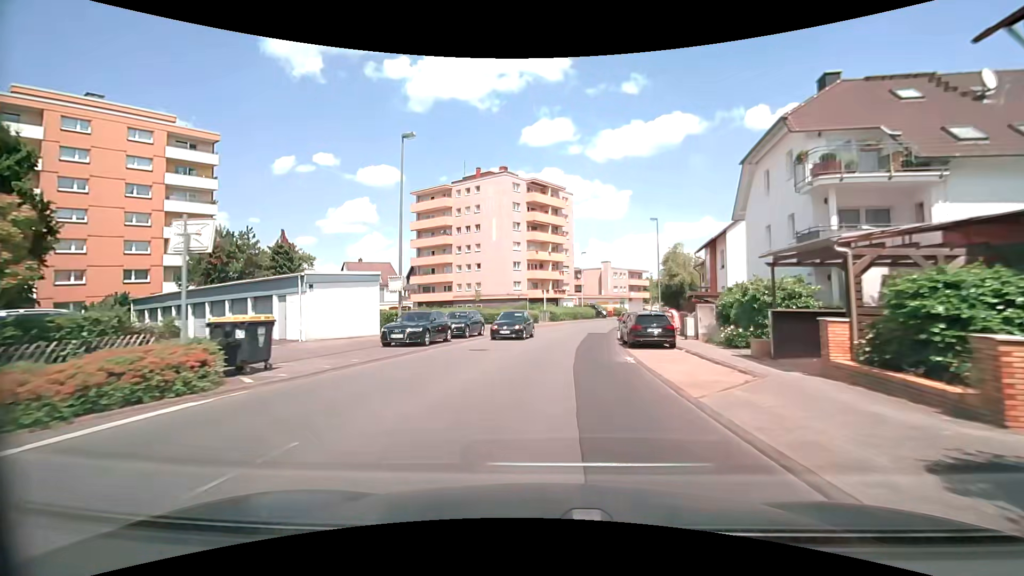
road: secondary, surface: asphalt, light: Day
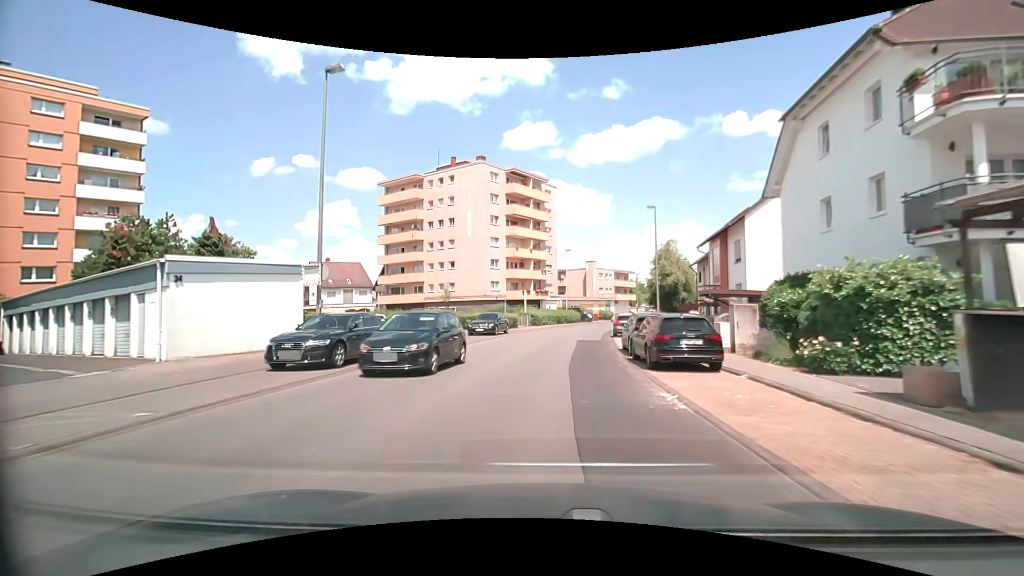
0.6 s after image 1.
(+0.1, +7.0) m; +2°
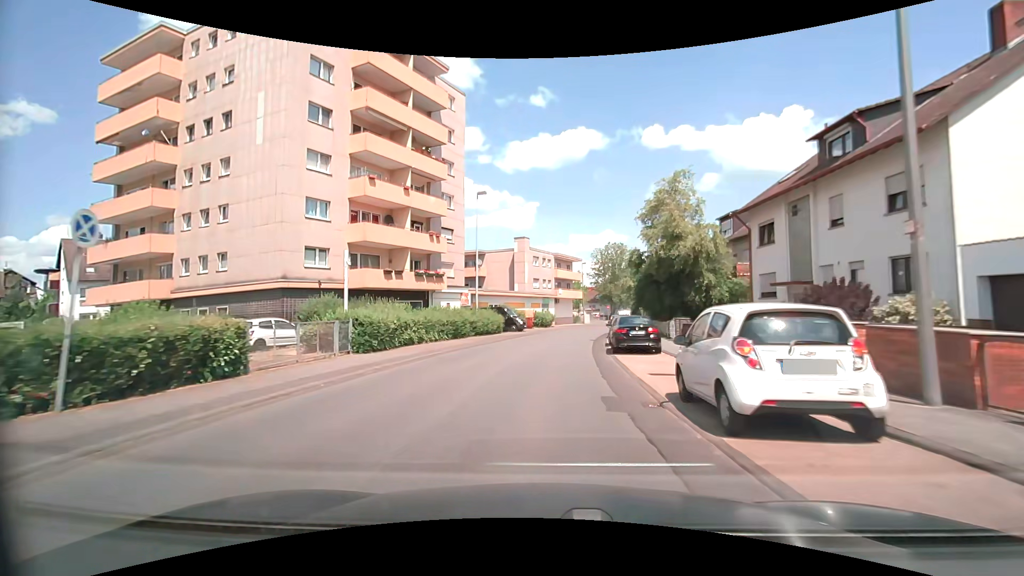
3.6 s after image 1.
(+2.6, +34.2) m; +8°
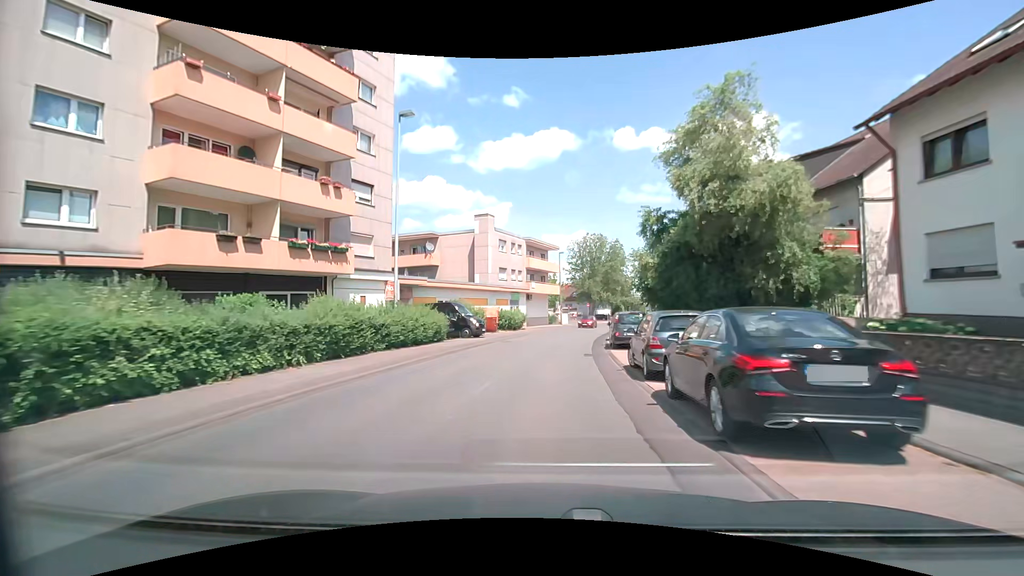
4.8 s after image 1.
(+0.4, +13.9) m; +3°
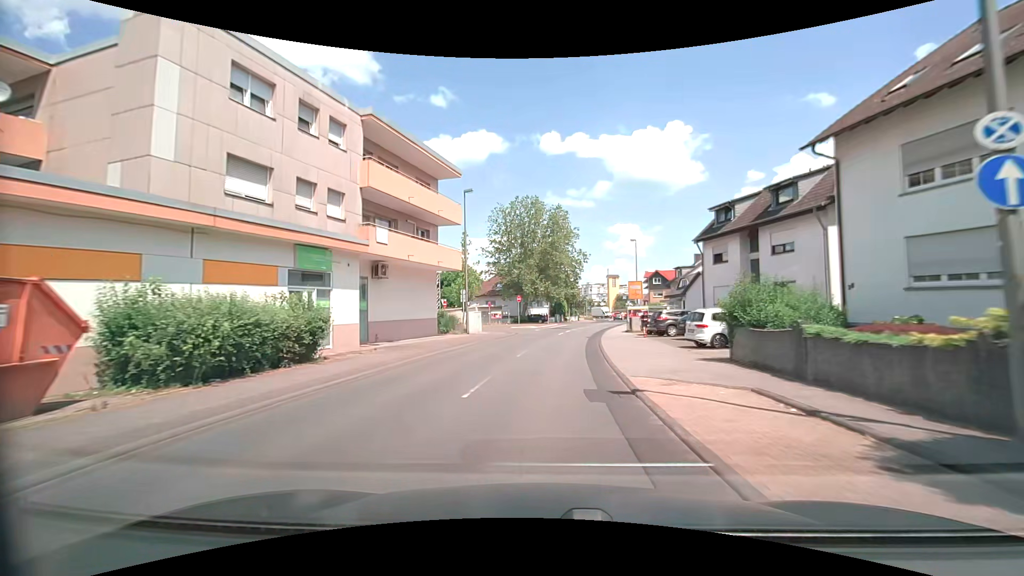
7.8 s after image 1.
(+2.7, +34.9) m; +8°
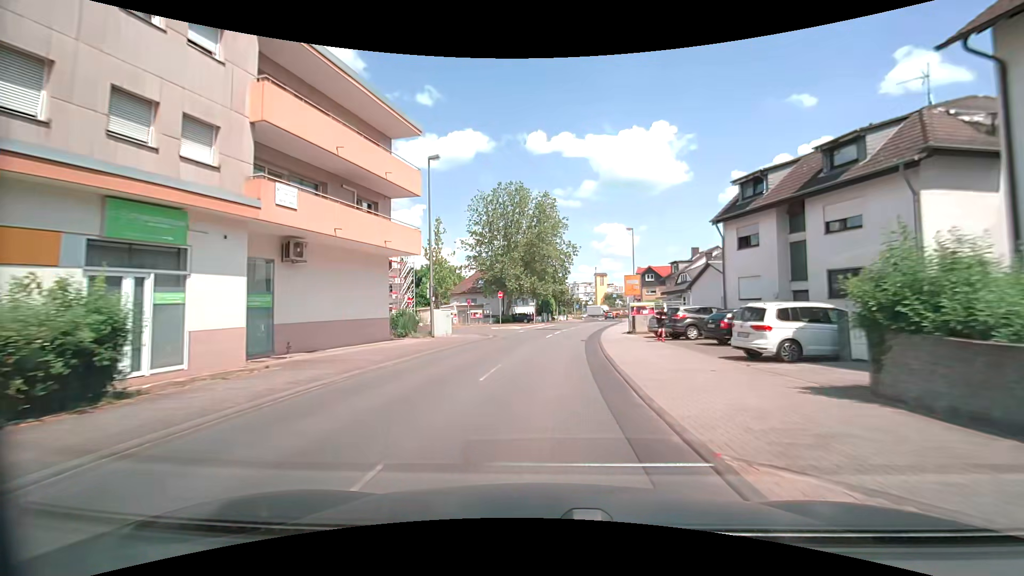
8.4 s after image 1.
(+0.1, +7.1) m; +2°
(0, +10) (0, +20) (+1, +30) (+3, +40) (+4, +50) (+6, +60) (+8, +69) (+10, +79) (+11, +89) (+12, +99) m
